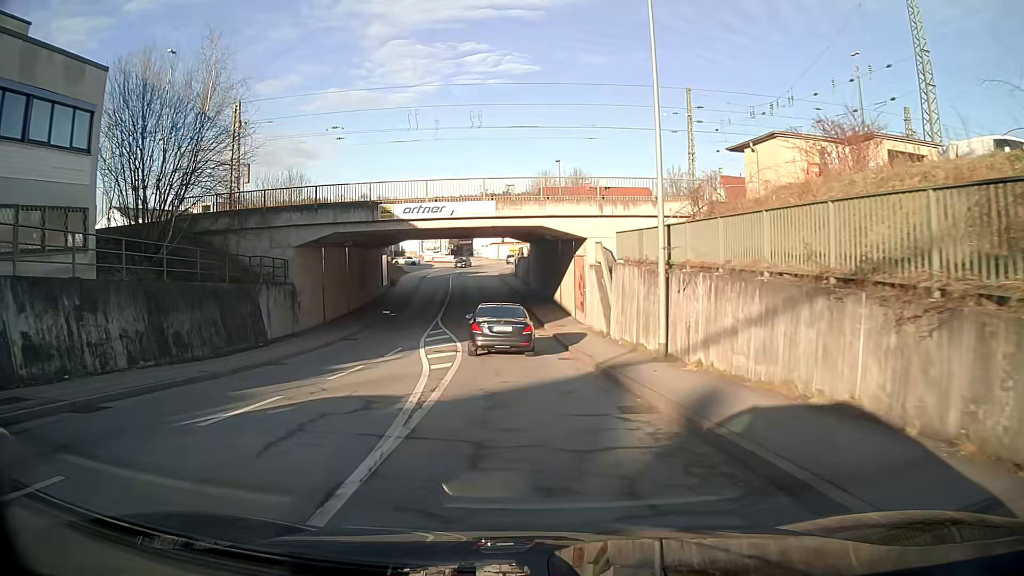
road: tertiary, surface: asphalt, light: Day
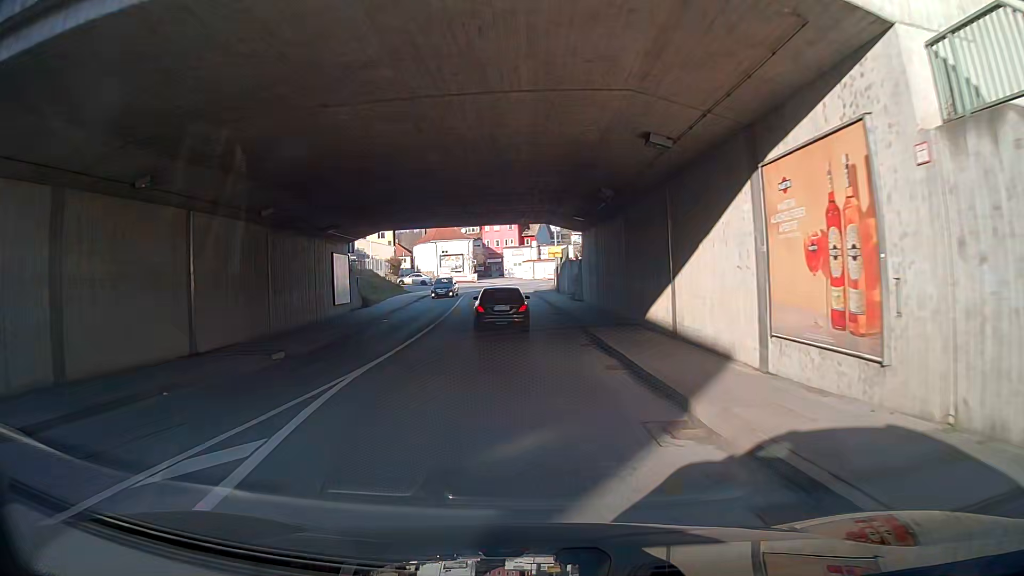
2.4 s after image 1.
(-0.8, +24.5) m; -3°
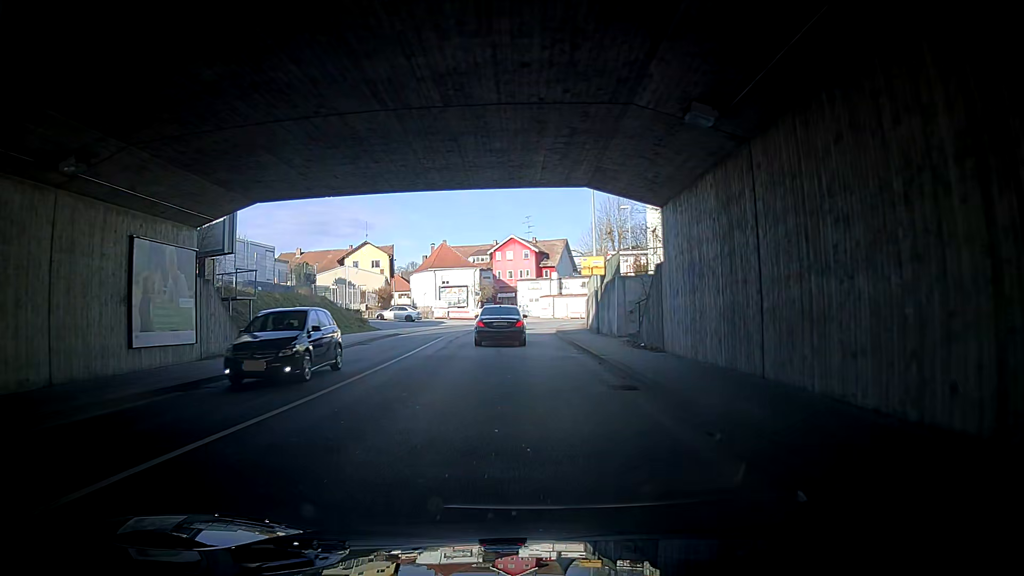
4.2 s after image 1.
(+0.1, +19.9) m; 0°
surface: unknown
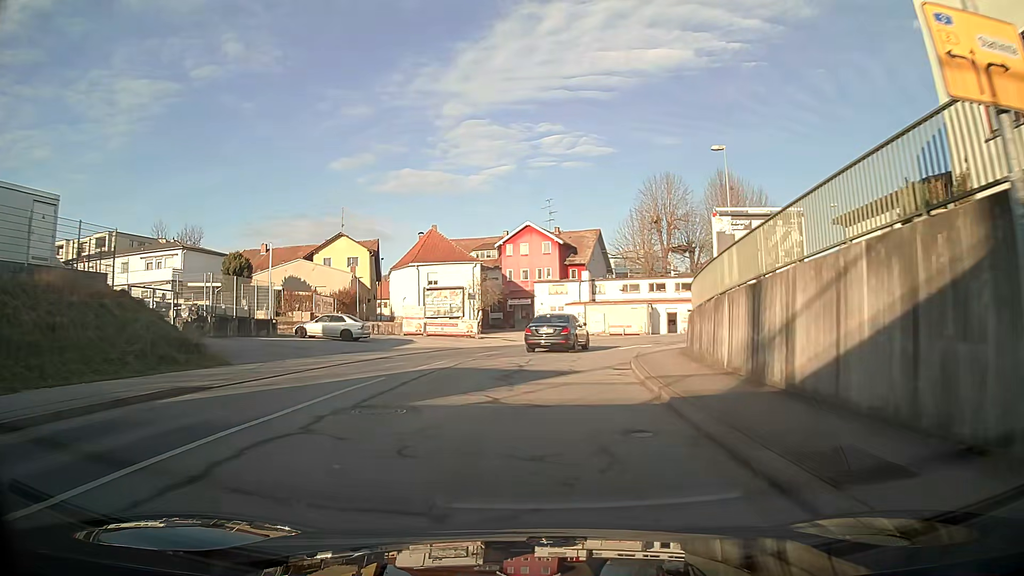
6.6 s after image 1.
(-2.1, +25.7) m; -2°
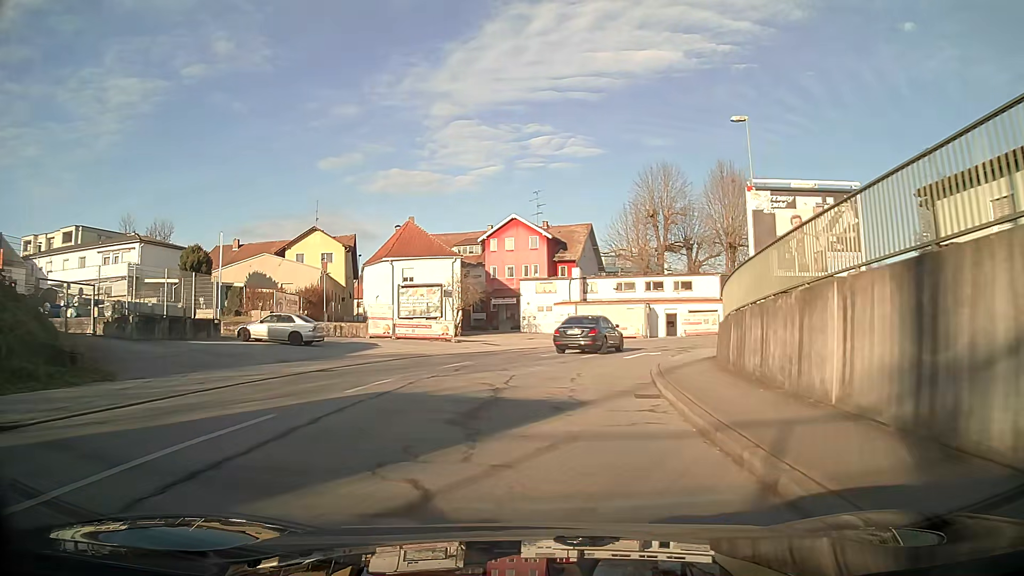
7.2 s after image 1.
(+0.1, +5.9) m; +1°
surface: asphalt
